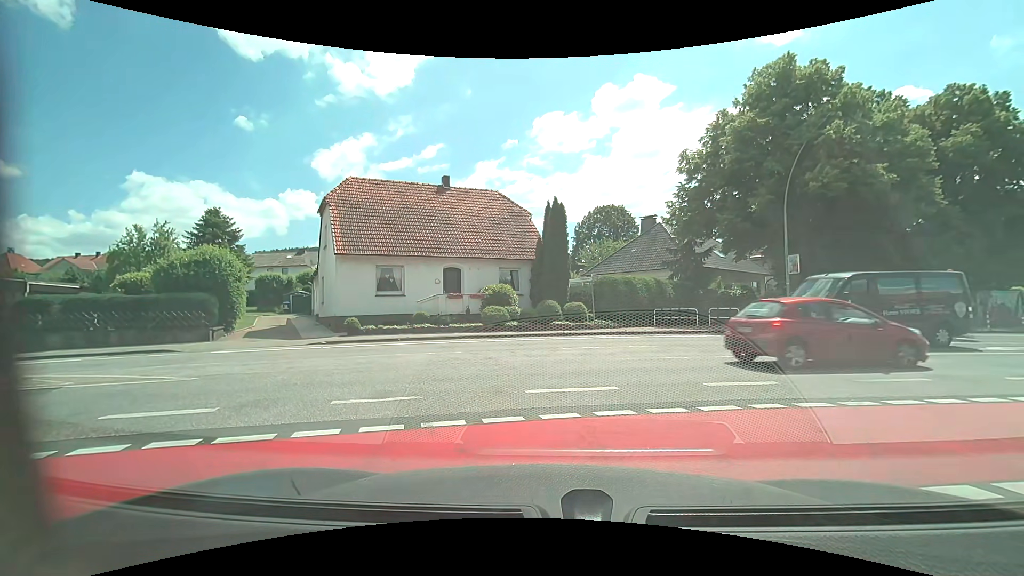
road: unclassified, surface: asphalt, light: Day
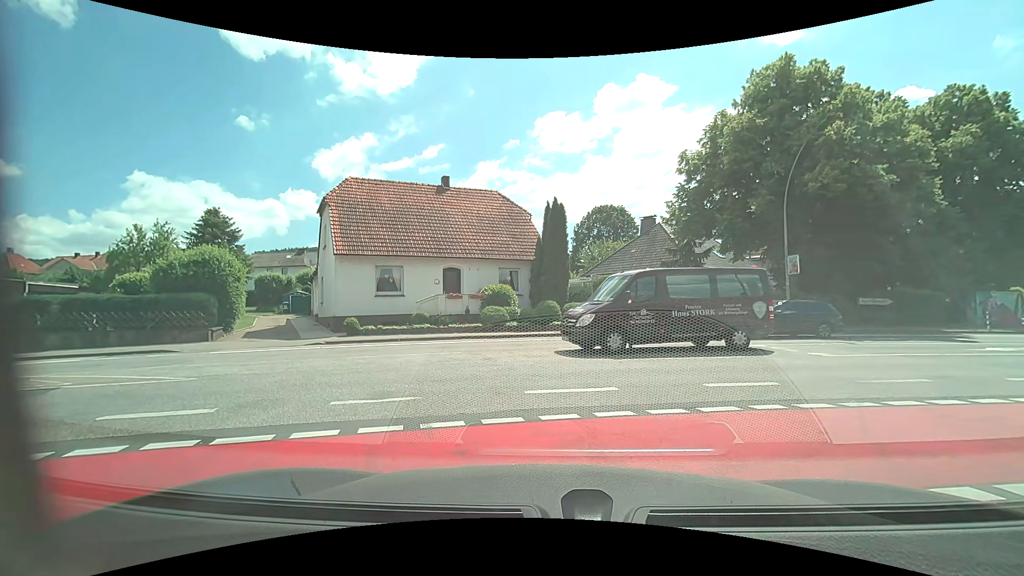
(0.0, +0.1) m; 0°
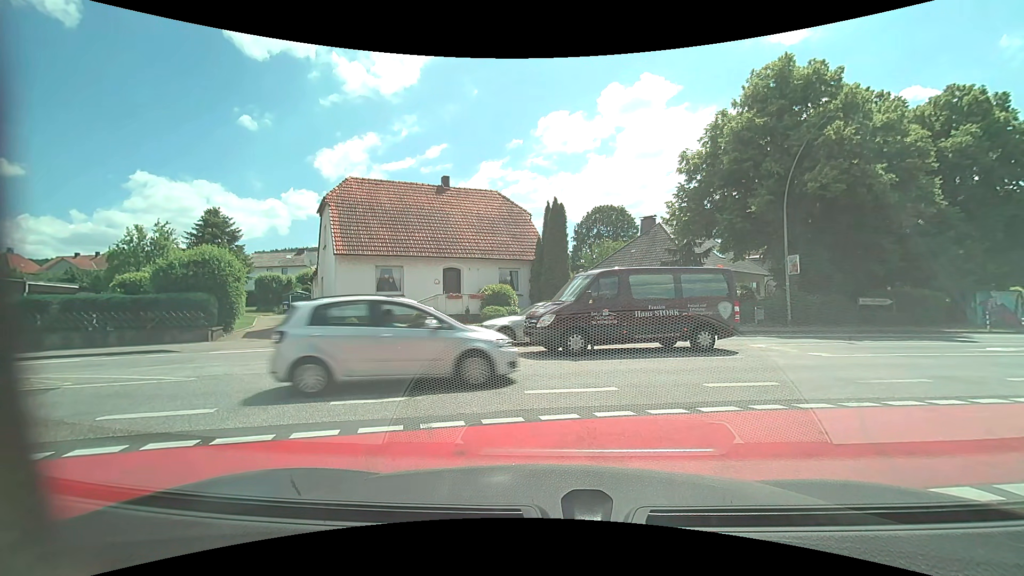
(0.0, 0.0) m; 0°
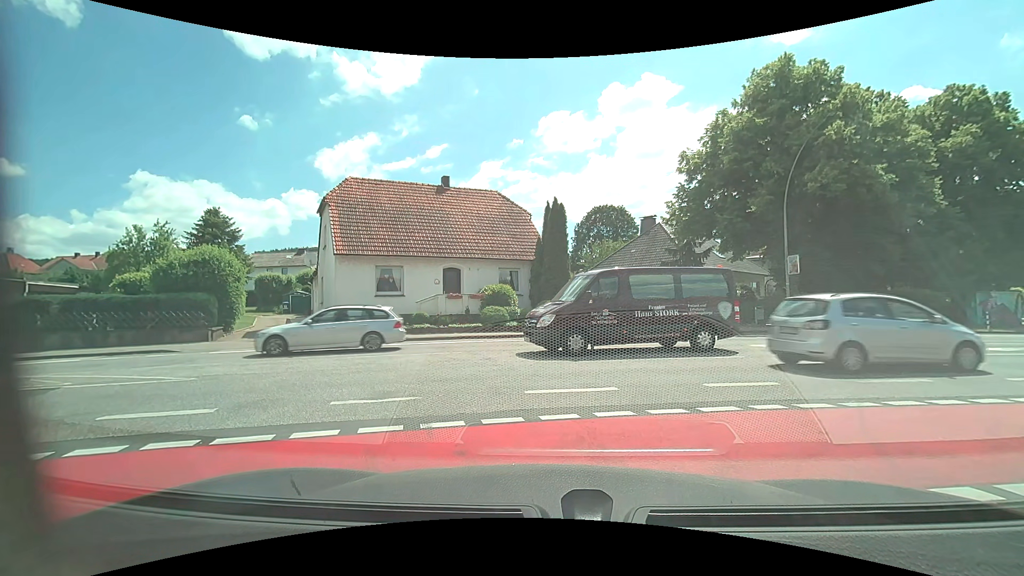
(0.0, 0.0) m; 0°
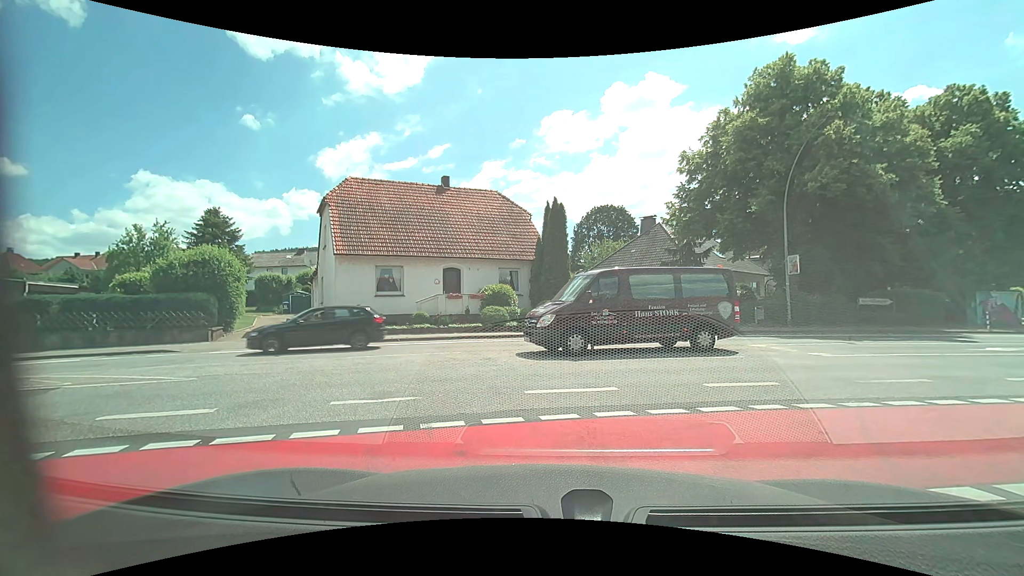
(0.0, 0.0) m; 0°
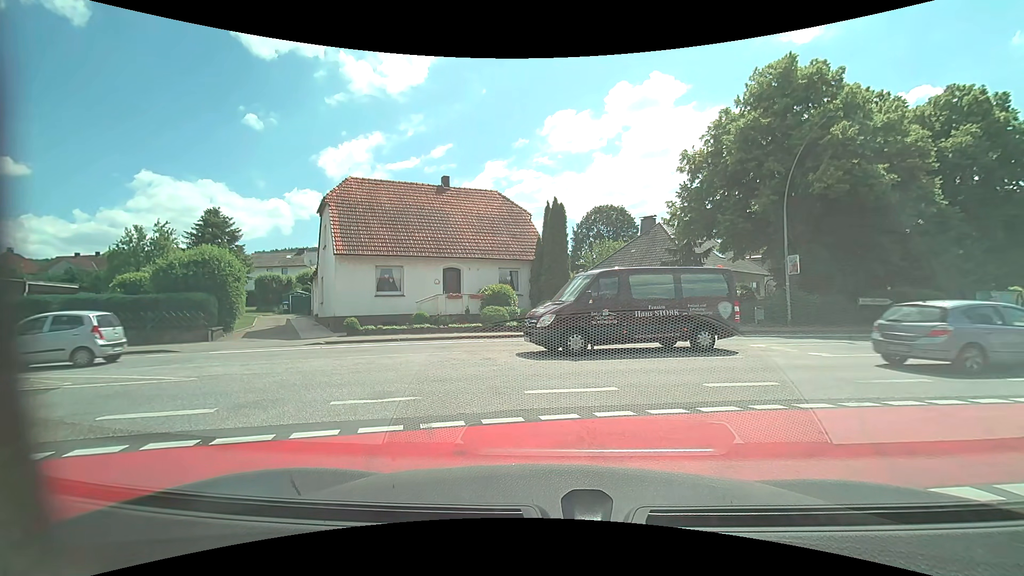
(0.0, 0.0) m; 0°
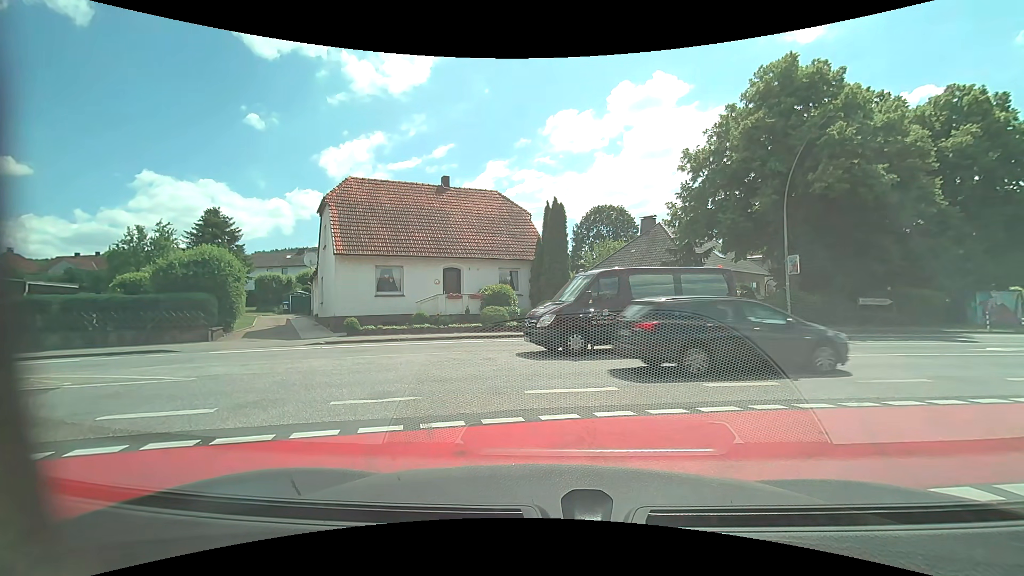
(0.0, 0.0) m; 0°
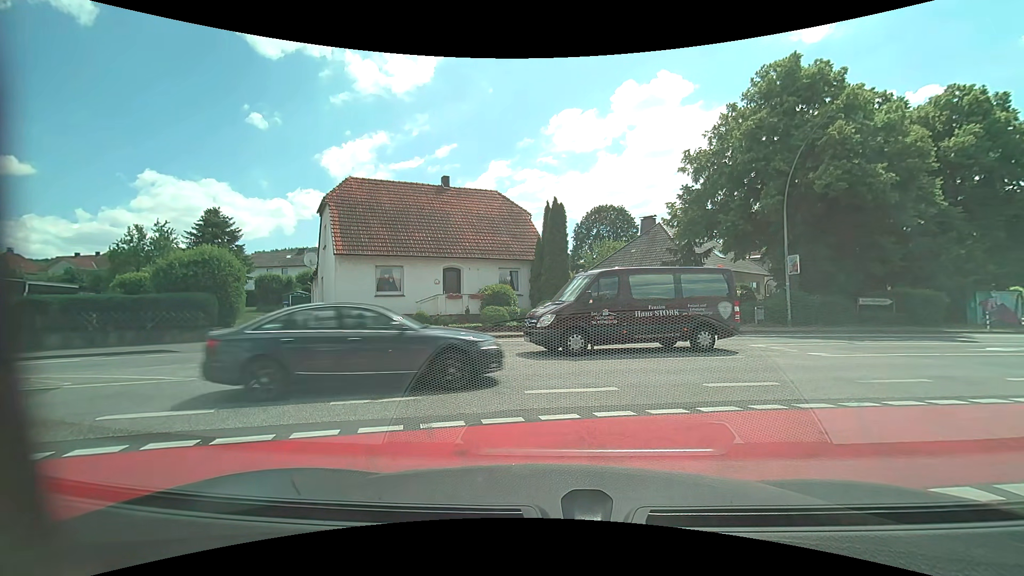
(0.0, 0.0) m; 0°
